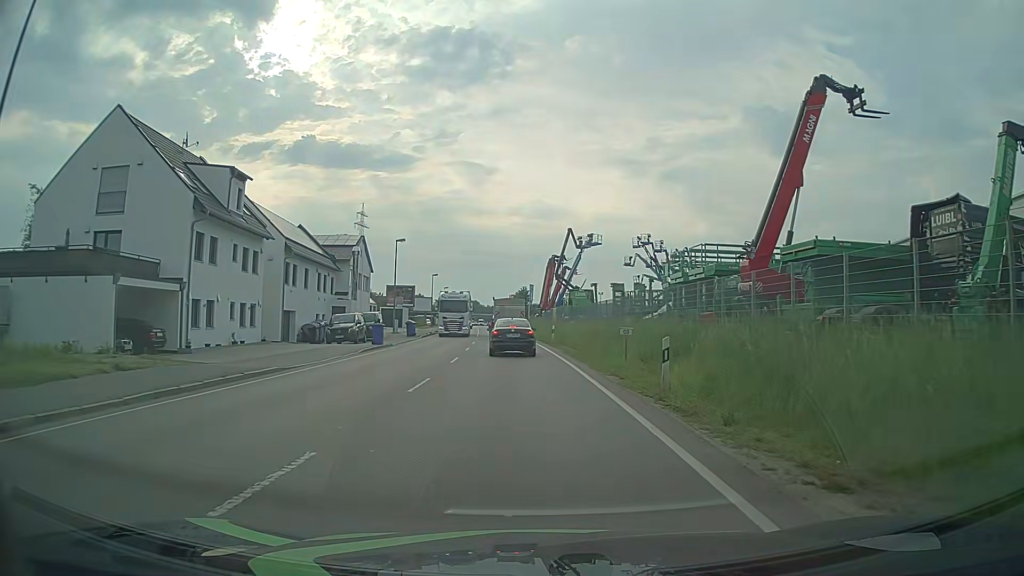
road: primary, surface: asphalt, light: Day
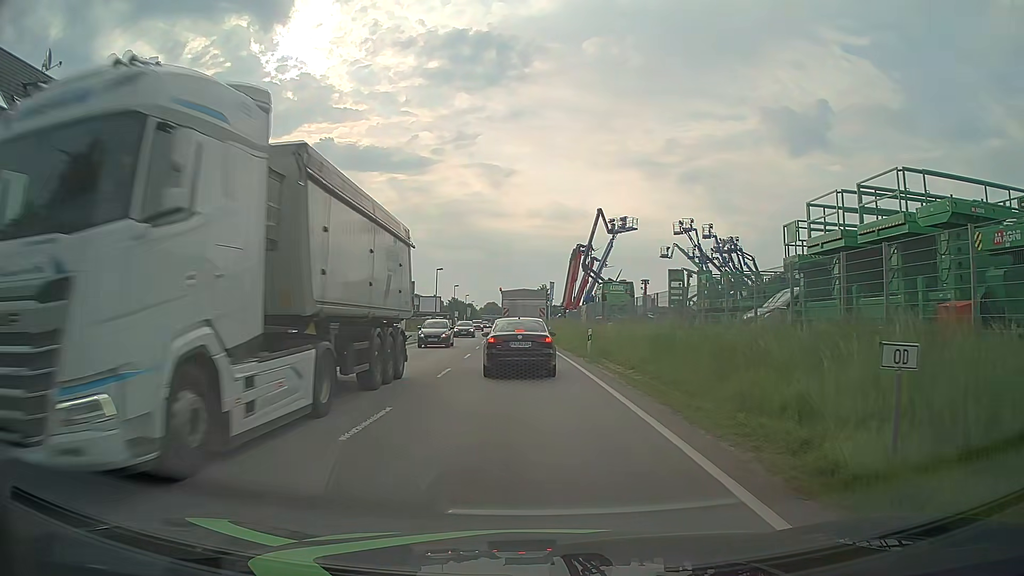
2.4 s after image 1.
(-0.1, +14.0) m; -1°
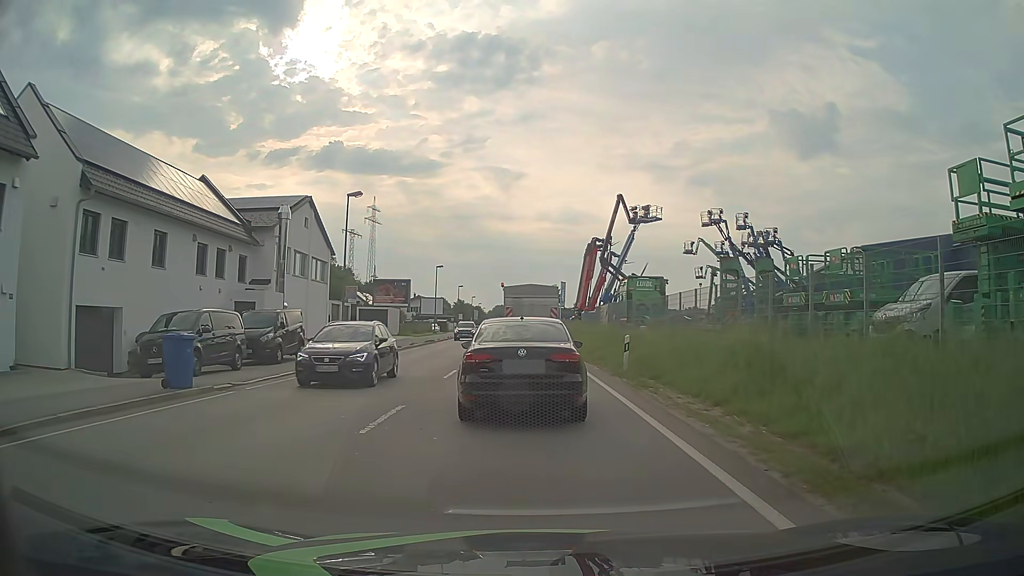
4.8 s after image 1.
(-0.1, +8.1) m; -2°
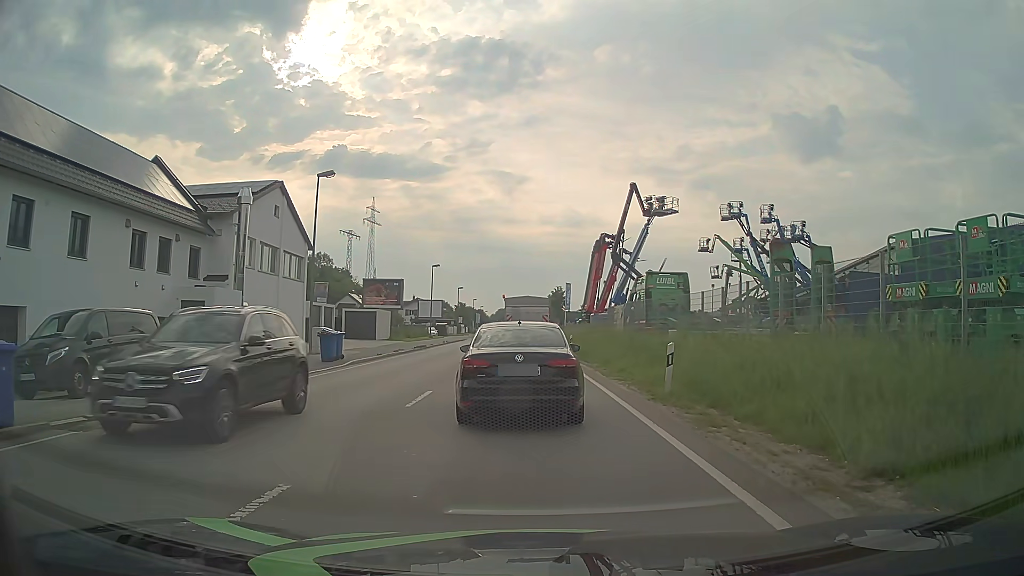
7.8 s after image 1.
(0.0, +5.6) m; 0°
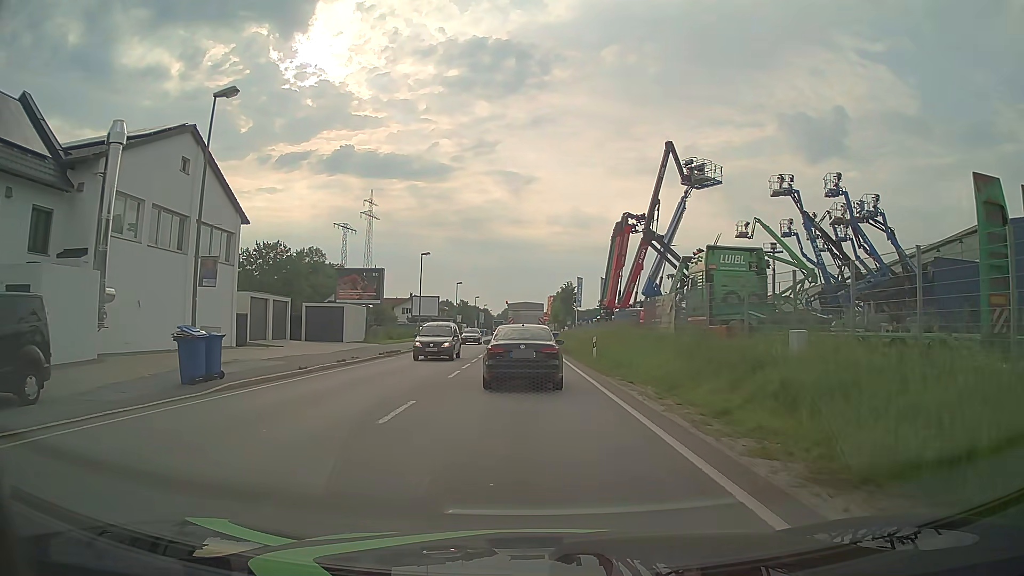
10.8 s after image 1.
(0.0, +11.6) m; 0°
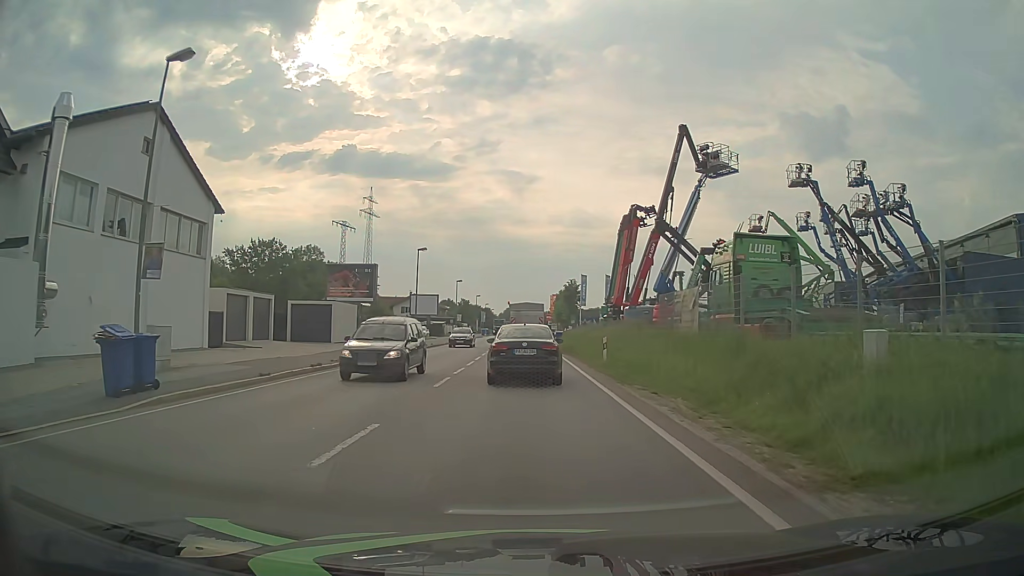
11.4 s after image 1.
(0.0, +3.2) m; 0°
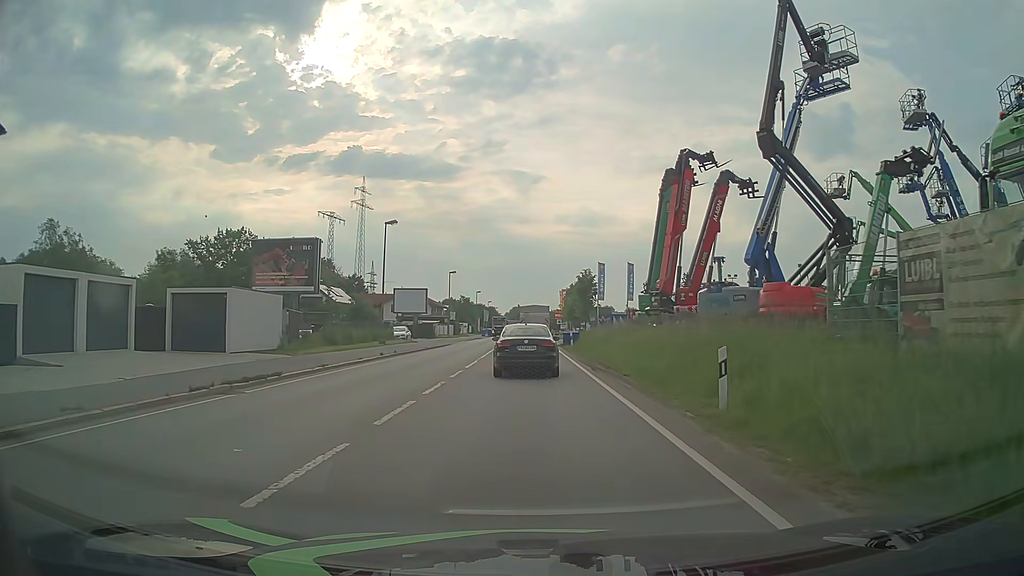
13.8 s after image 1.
(-0.1, +15.4) m; 0°
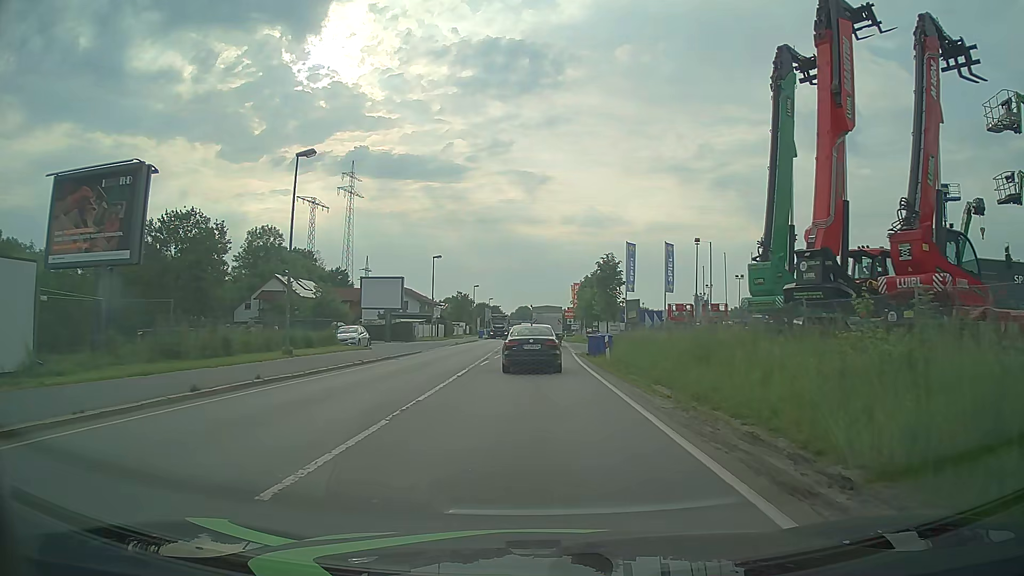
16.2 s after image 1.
(-0.1, +17.9) m; -1°
(0, +10) (0, +20) (0, +30) (0, +40) (+1, +50) (+1, +60) (+2, +70) (+2, +80) (+2, +90) (+2, +100) m
